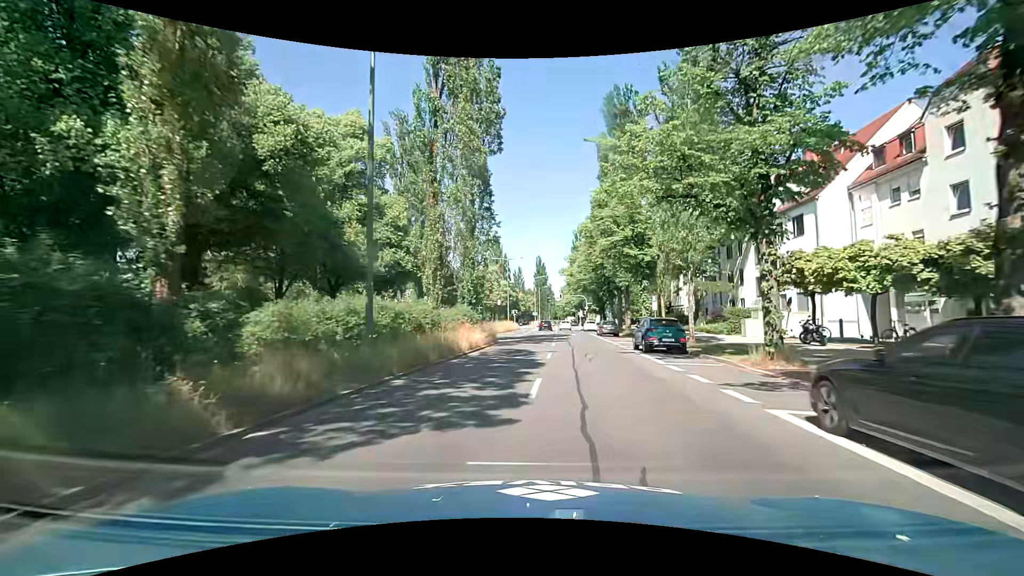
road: secondary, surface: asphalt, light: Day
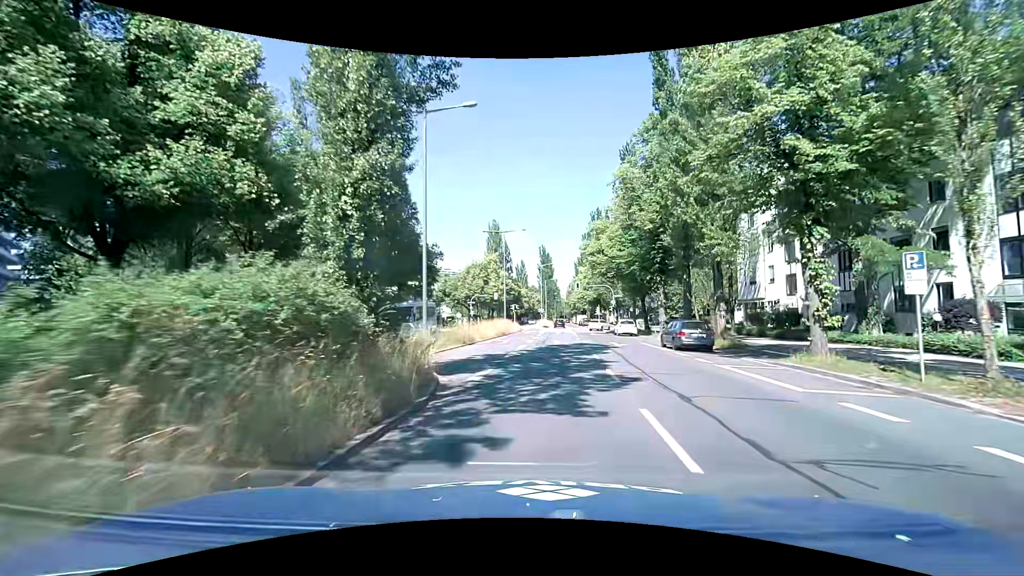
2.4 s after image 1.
(-0.3, +22.0) m; -1°
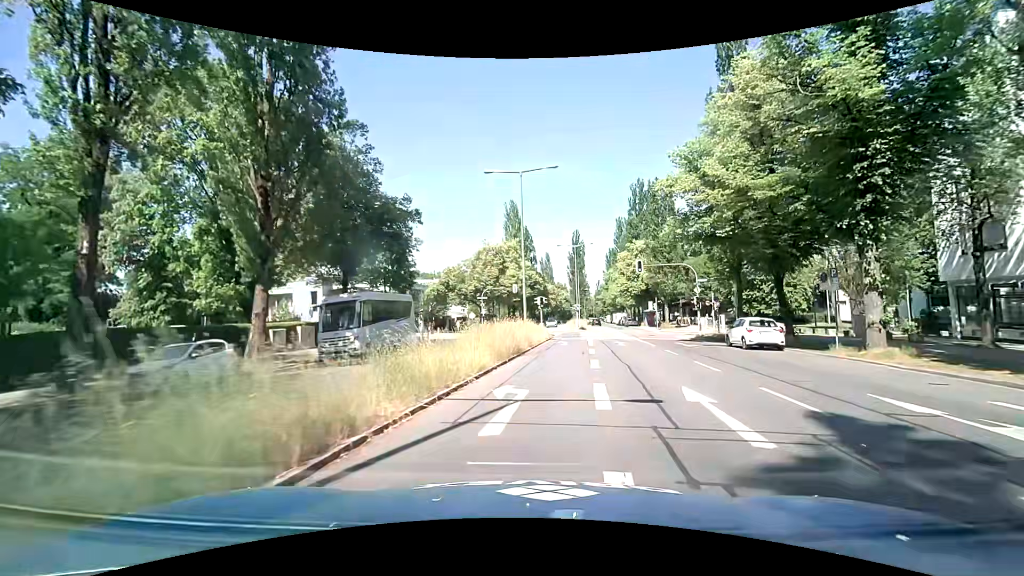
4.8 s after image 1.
(-0.6, +21.3) m; -3°
